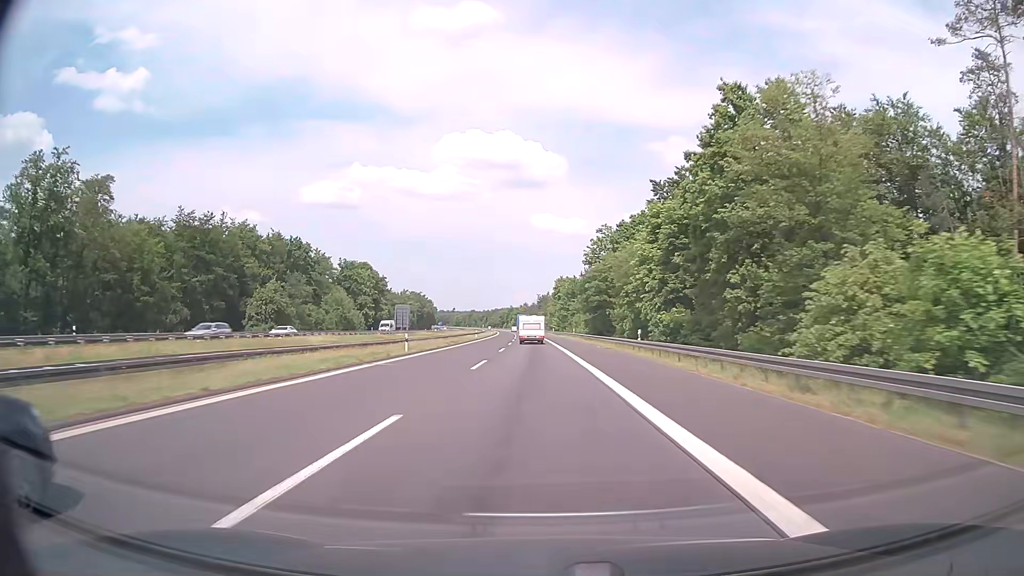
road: motorway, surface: asphalt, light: Day
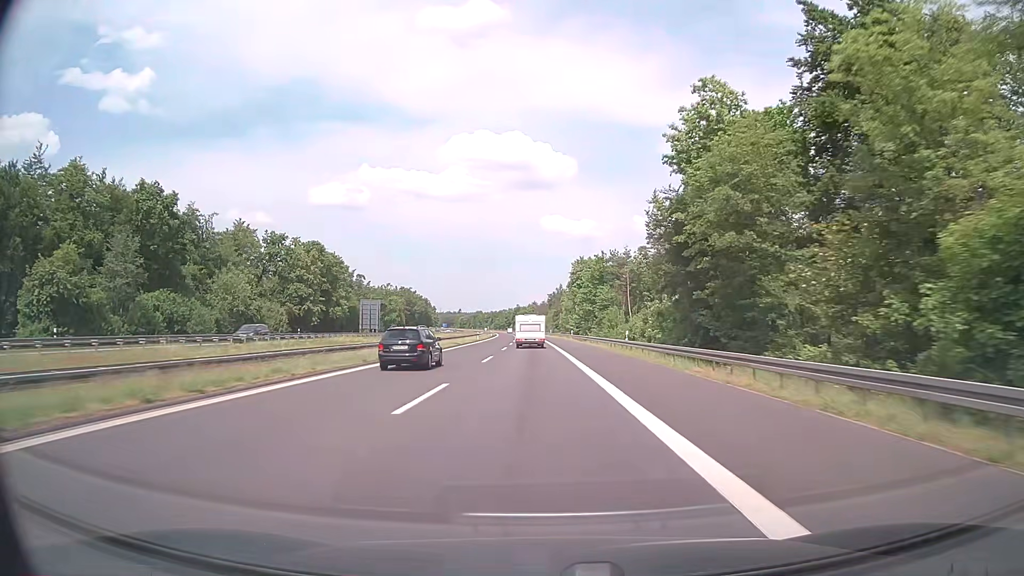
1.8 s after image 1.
(-0.3, +46.8) m; -1°
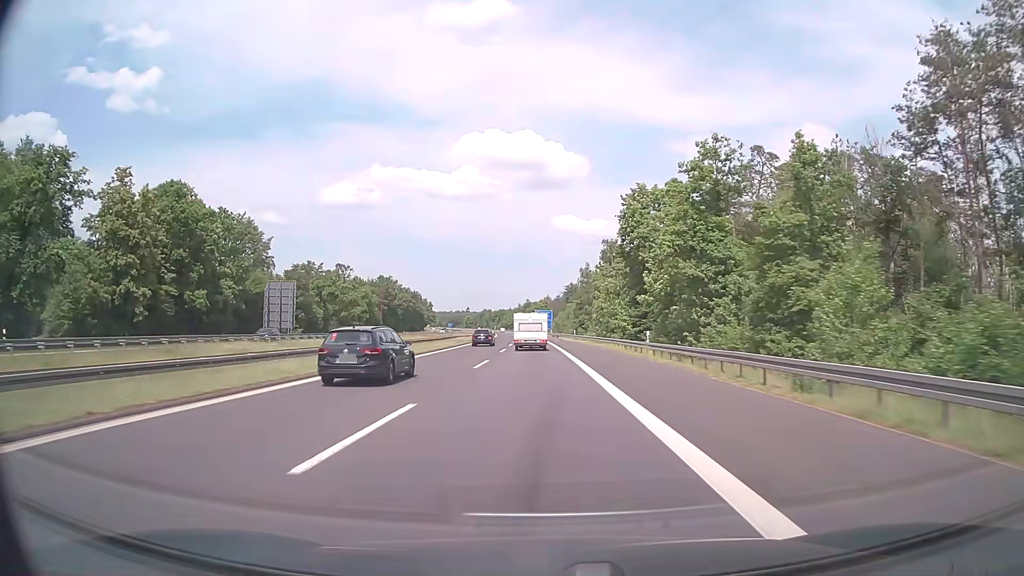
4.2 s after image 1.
(-0.6, +57.9) m; -1°
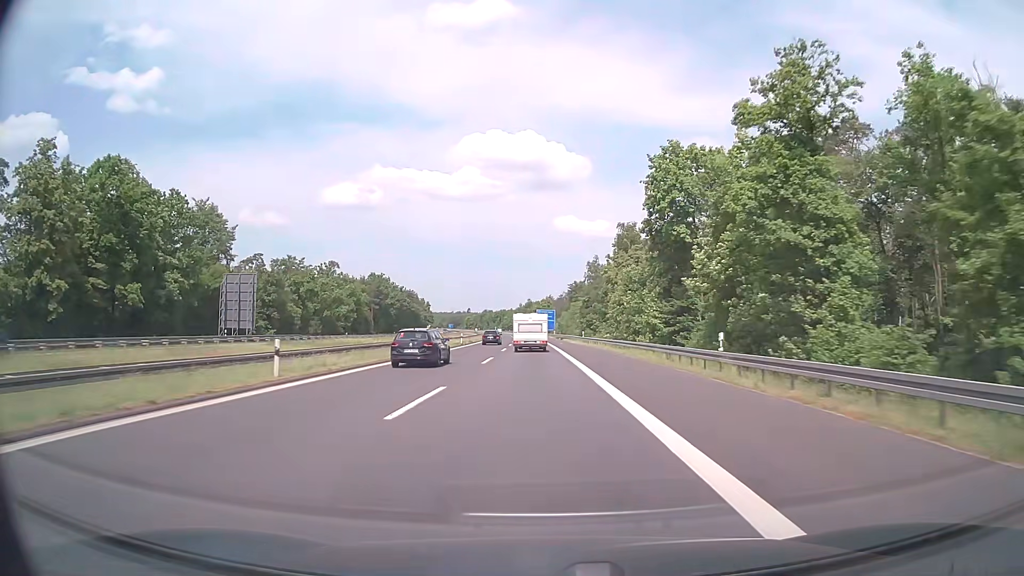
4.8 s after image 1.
(0.0, +13.9) m; 0°
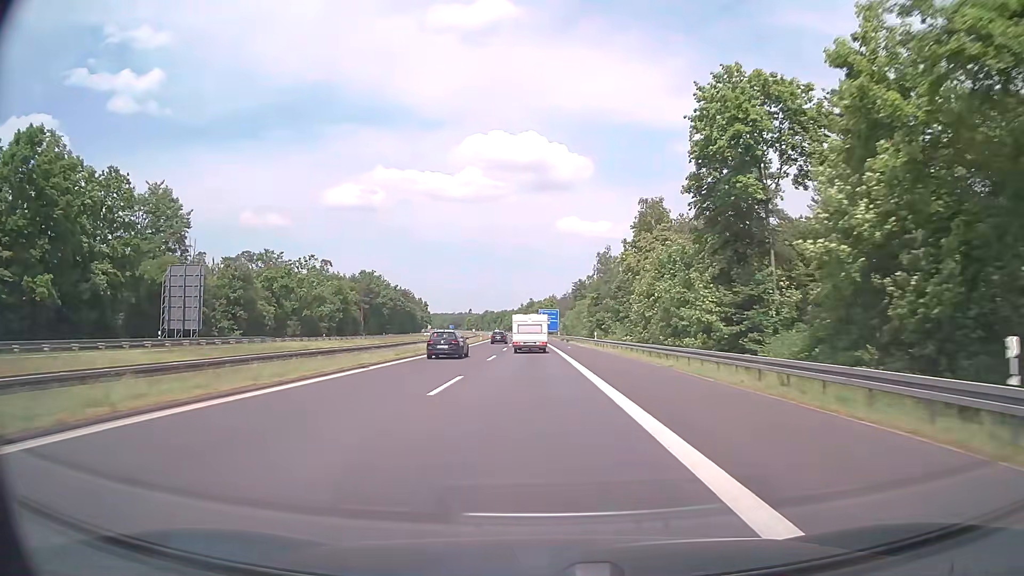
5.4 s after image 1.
(0.0, +13.7) m; 0°
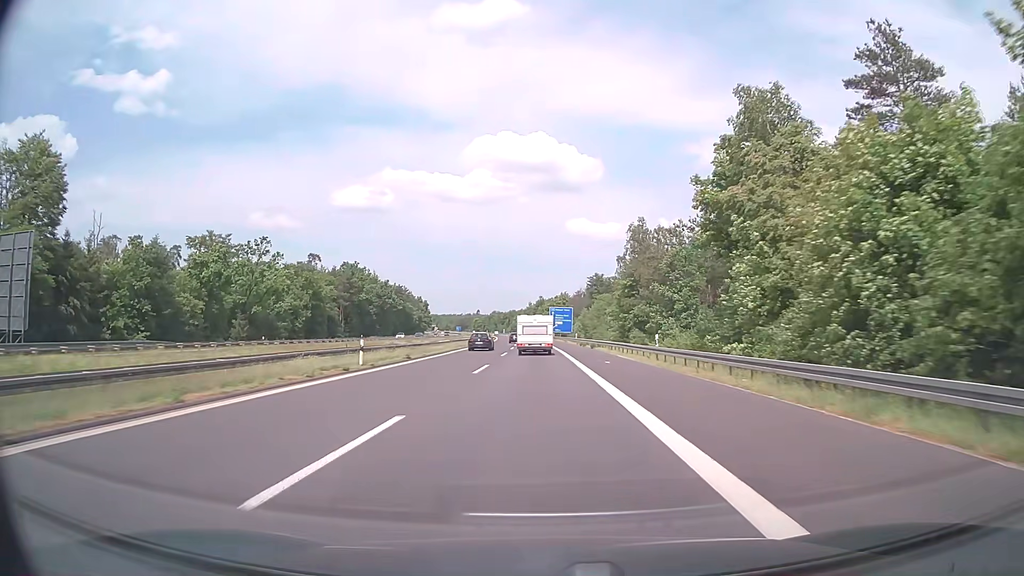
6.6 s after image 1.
(-0.2, +27.3) m; -1°
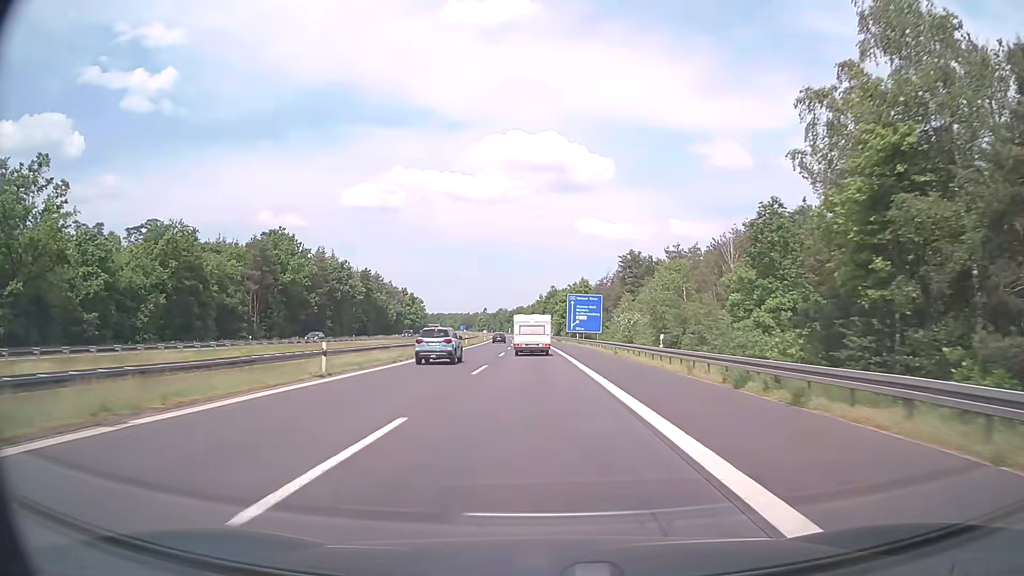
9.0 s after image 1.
(-0.5, +54.1) m; -1°
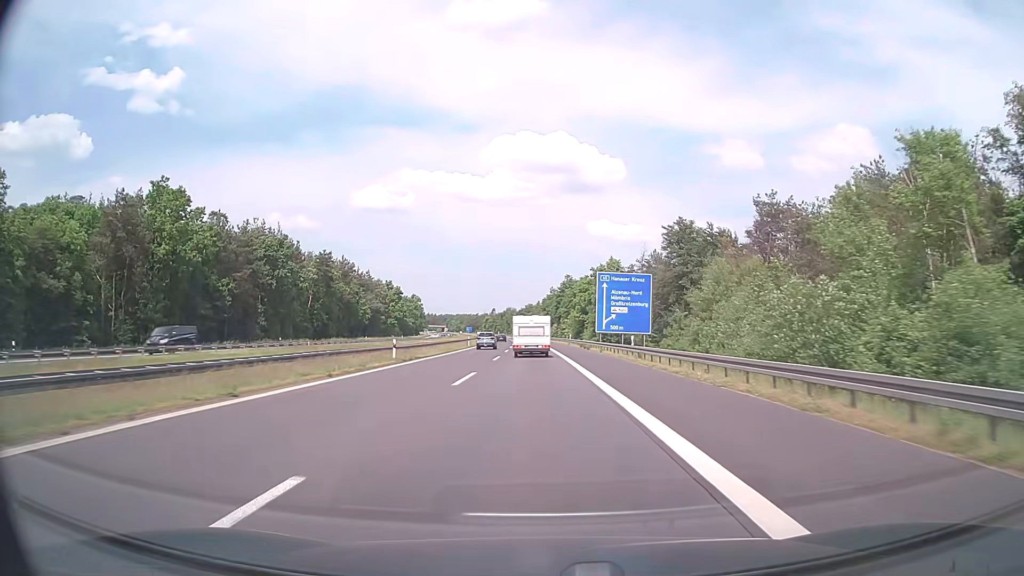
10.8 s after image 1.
(-0.3, +40.3) m; -1°
(0, +10) (0, +20) (0, +30) (0, +40) (-1, +50) (-1, +60) (-1, +70) (-1, +80) (-2, +90) (-2, +100) m
